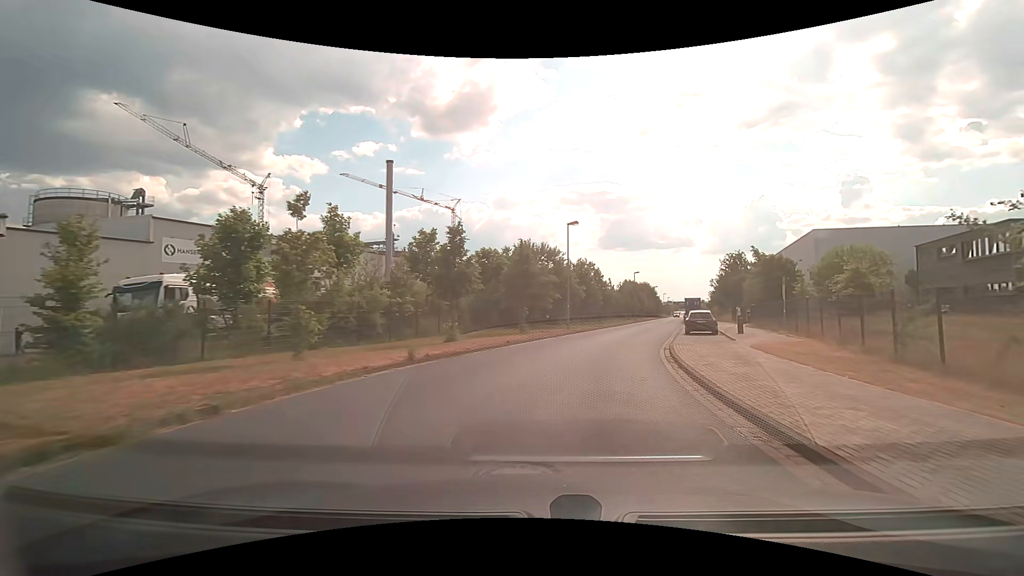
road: residential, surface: asphalt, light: Day
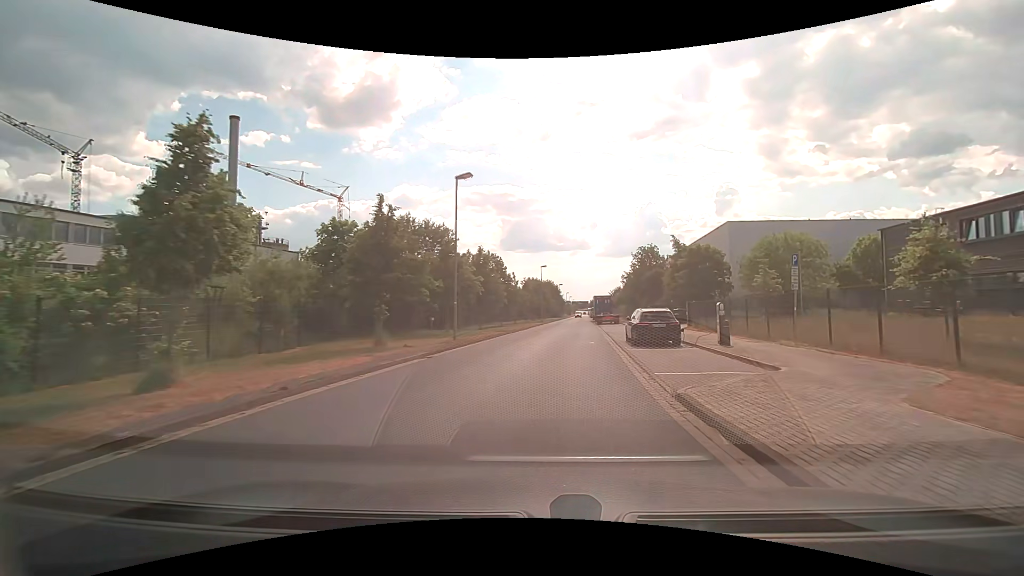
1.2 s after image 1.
(+1.2, +12.4) m; +11°
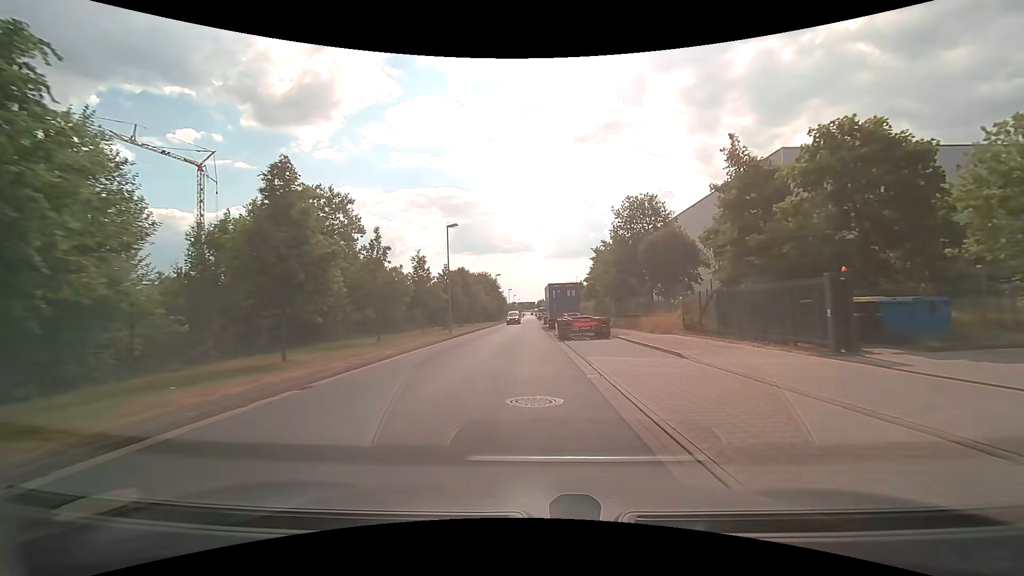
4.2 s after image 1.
(+3.3, +33.2) m; +7°
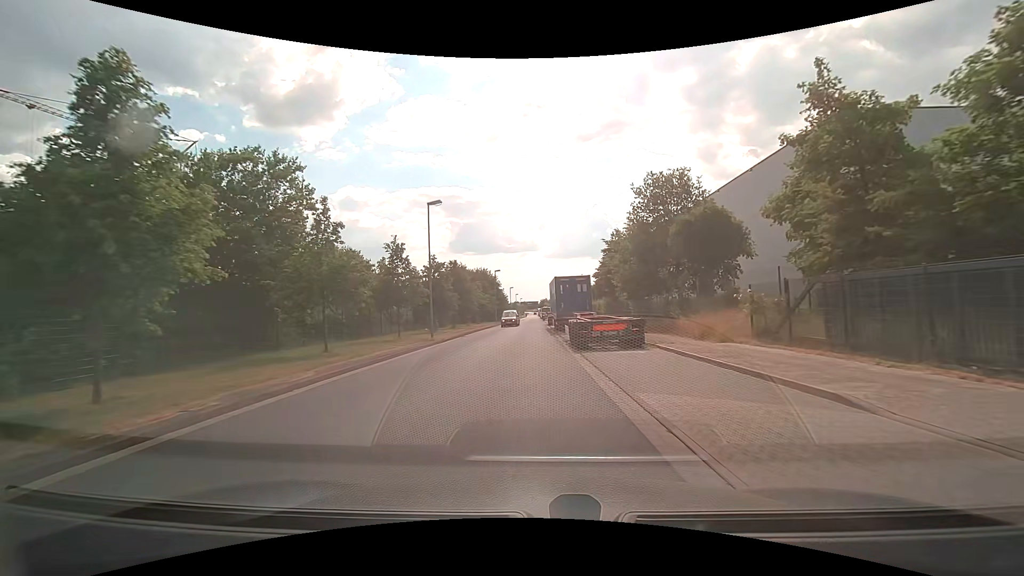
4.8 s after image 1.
(0.0, +7.2) m; 0°
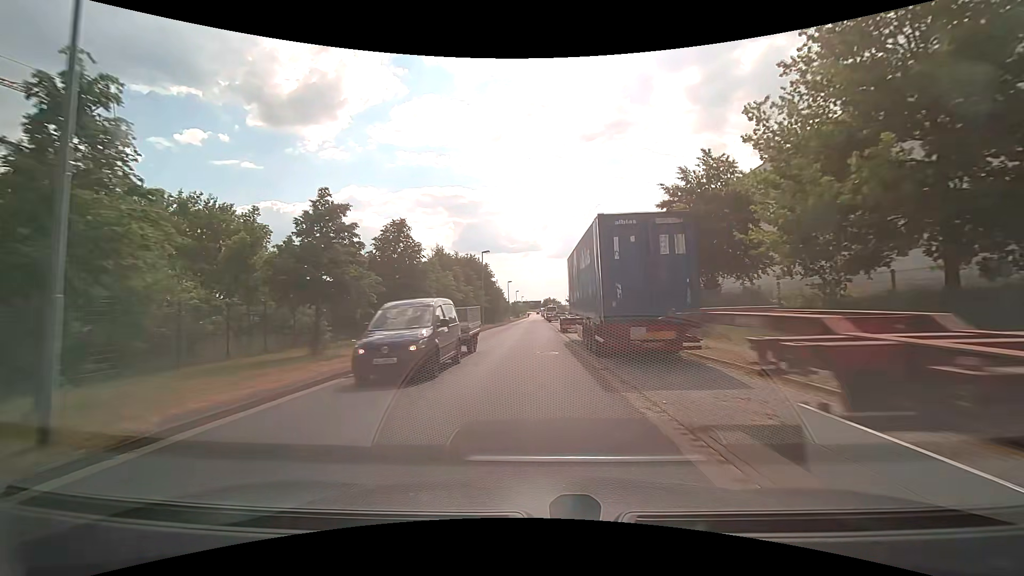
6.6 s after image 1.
(-0.3, +21.9) m; -1°
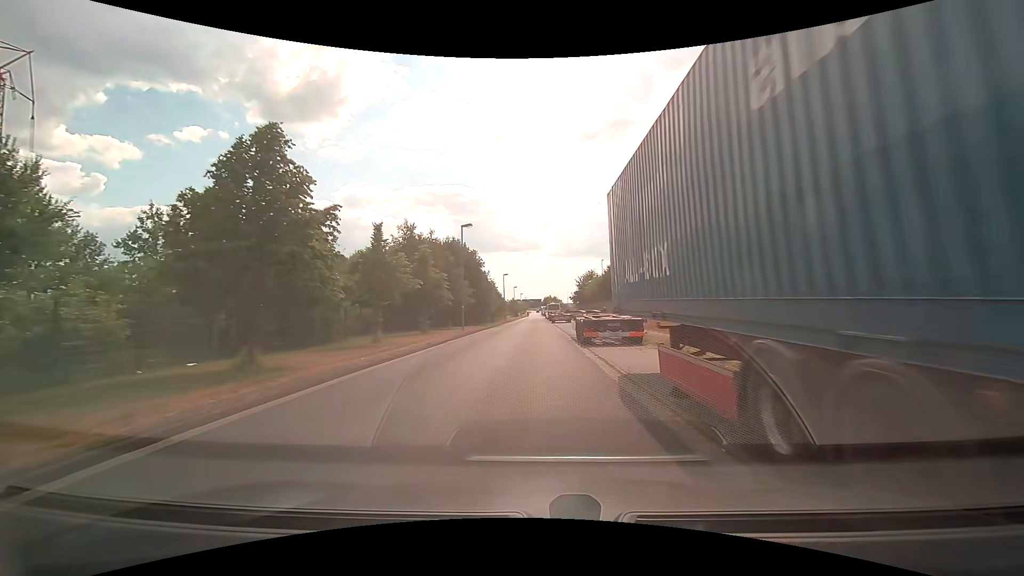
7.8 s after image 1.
(0.0, +14.3) m; 0°
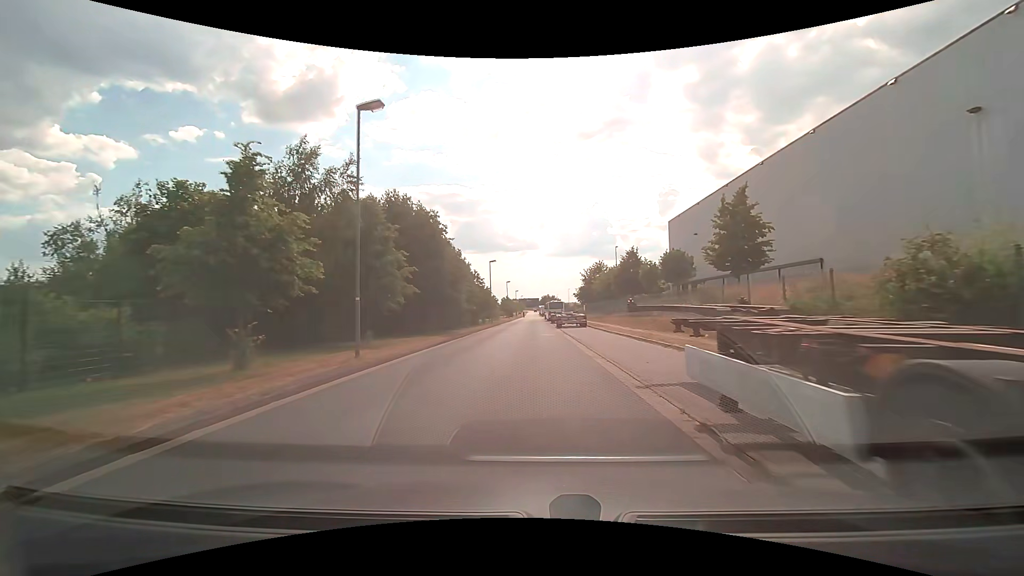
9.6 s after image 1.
(+0.3, +20.9) m; +1°
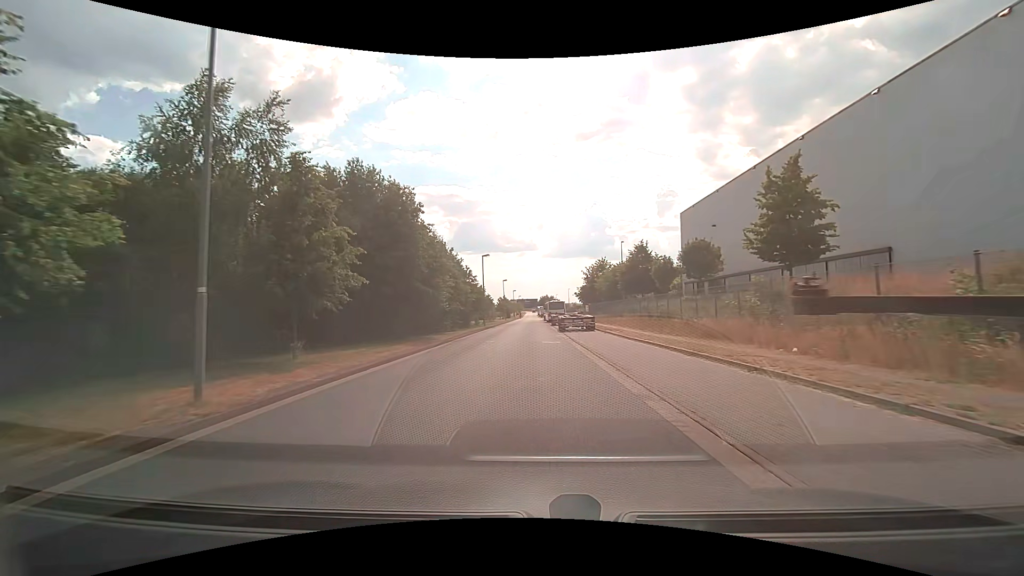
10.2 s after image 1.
(0.0, +6.9) m; 0°
(0, +10) (0, +20) (0, +30) (0, +40) (0, +50) (0, +60) (0, +70) (0, +80) (0, +90) (0, +100) m
